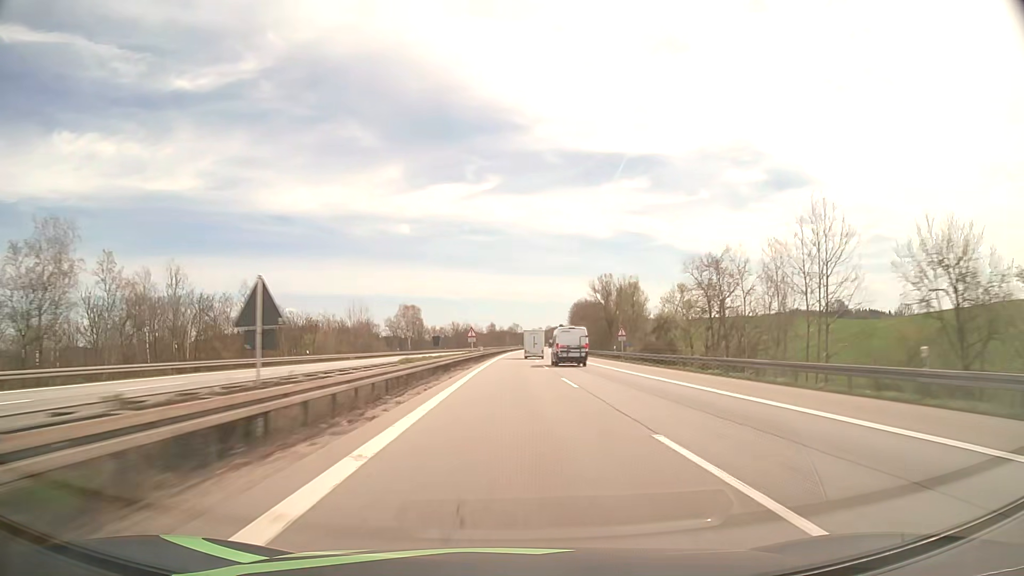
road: motorway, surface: asphalt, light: Day
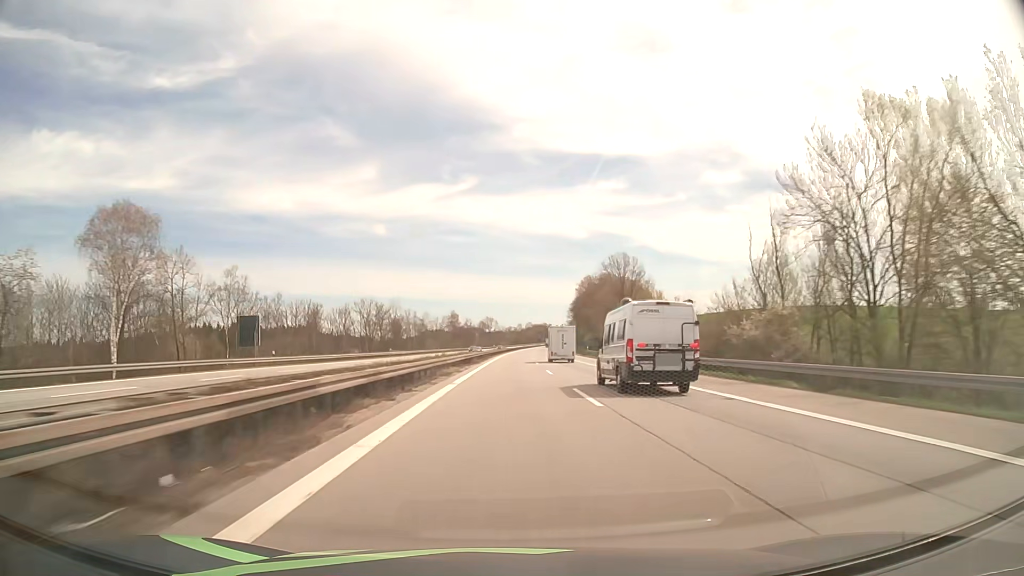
(+2.2, +114.2) m; +2°
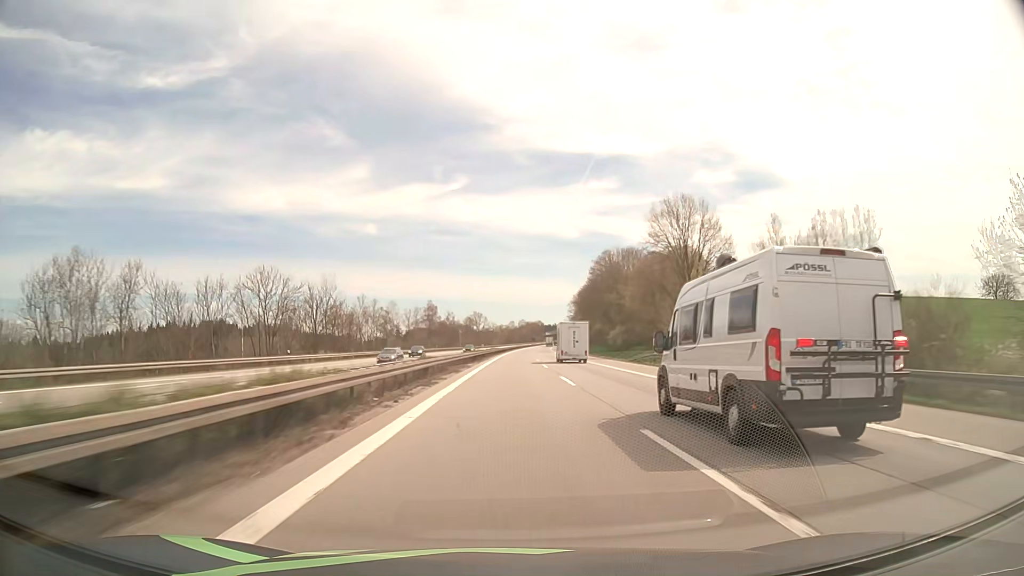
(+0.3, +46.1) m; +1°
(0, +10) (0, +20) (0, +30) (0, +40) (0, +50) (+1, +60) (+1, +70) (+1, +80) (+1, +90) (+2, +100) m
